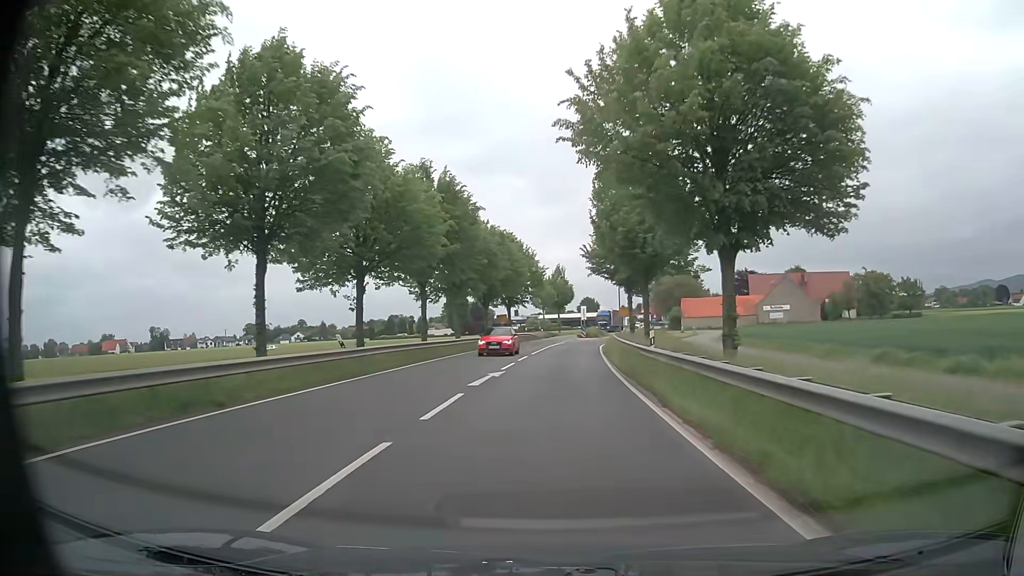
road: primary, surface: asphalt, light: Day
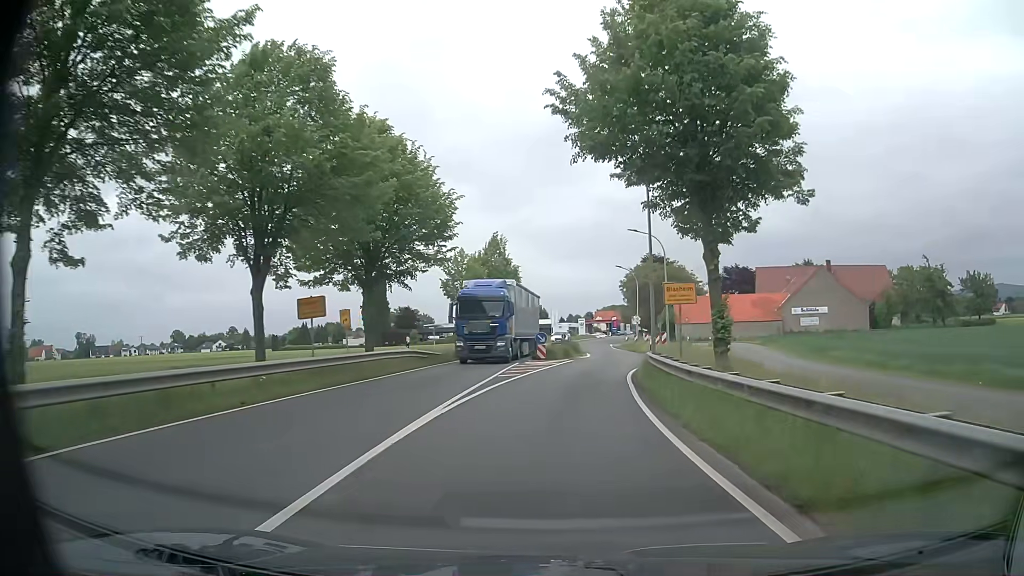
(+1.0, +39.2) m; +5°
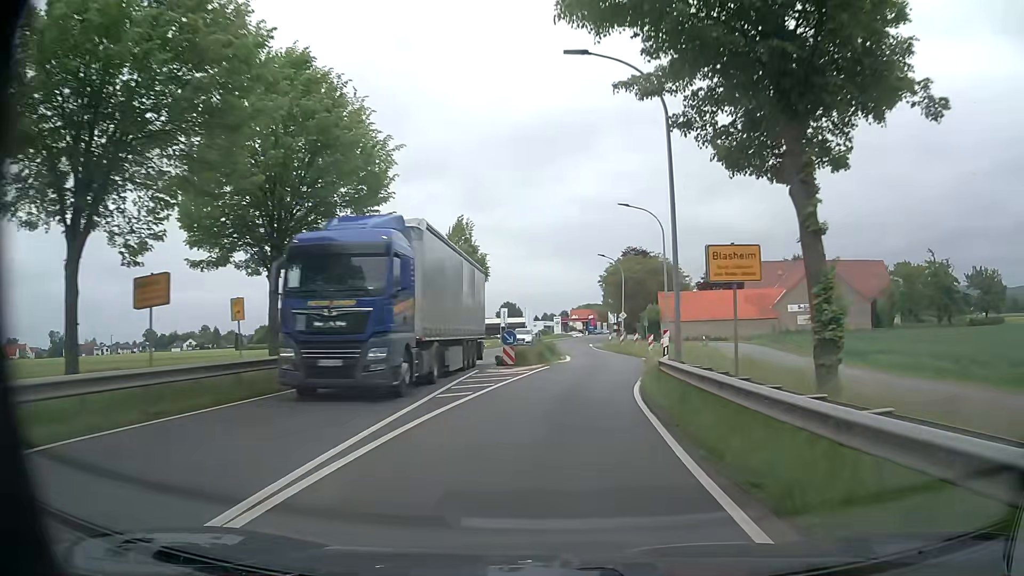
(+0.1, +7.8) m; +2°
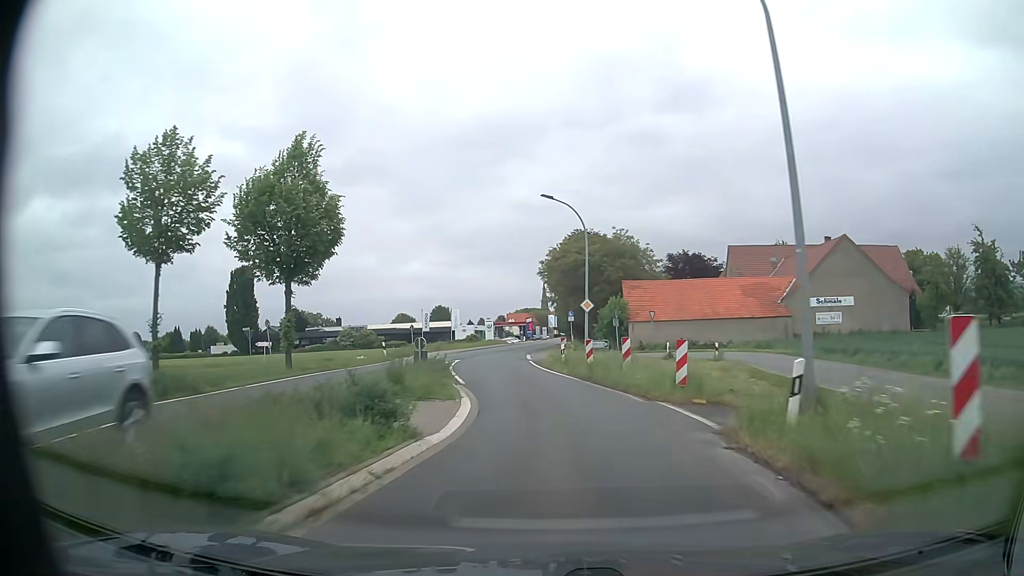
(+1.5, +23.7) m; +6°
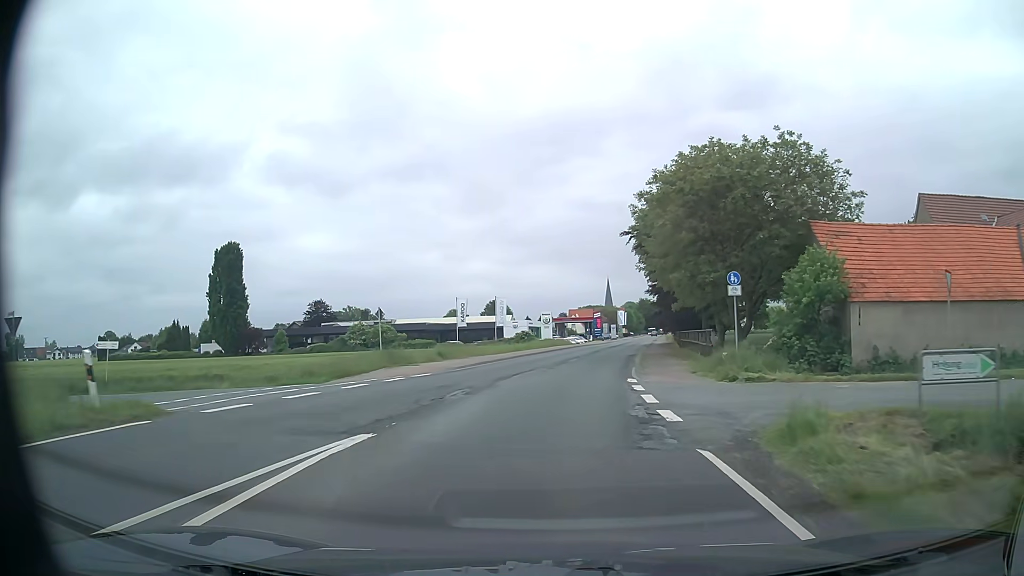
(-2.3, +31.9) m; -6°
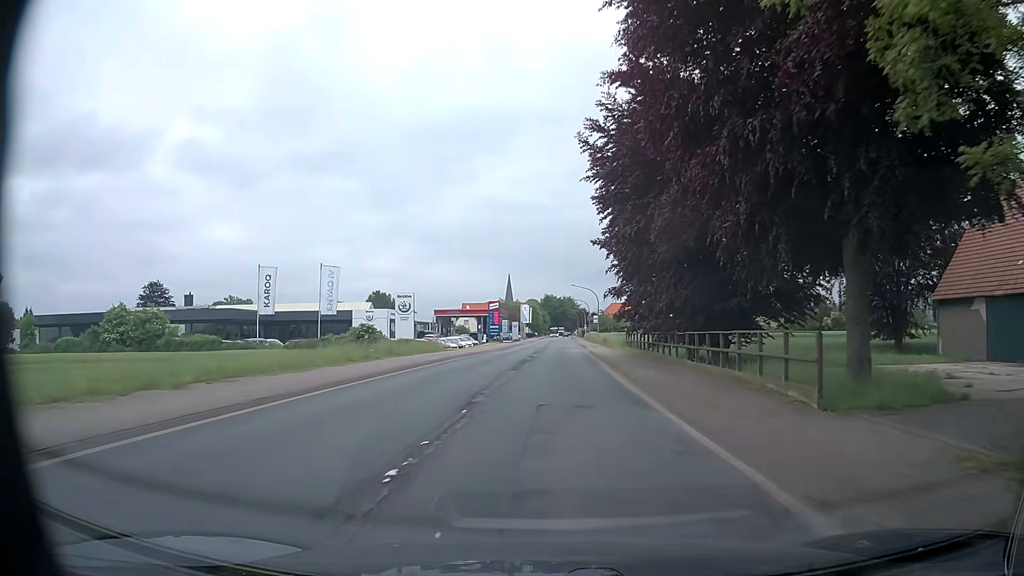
(+2.9, +40.1) m; +8°
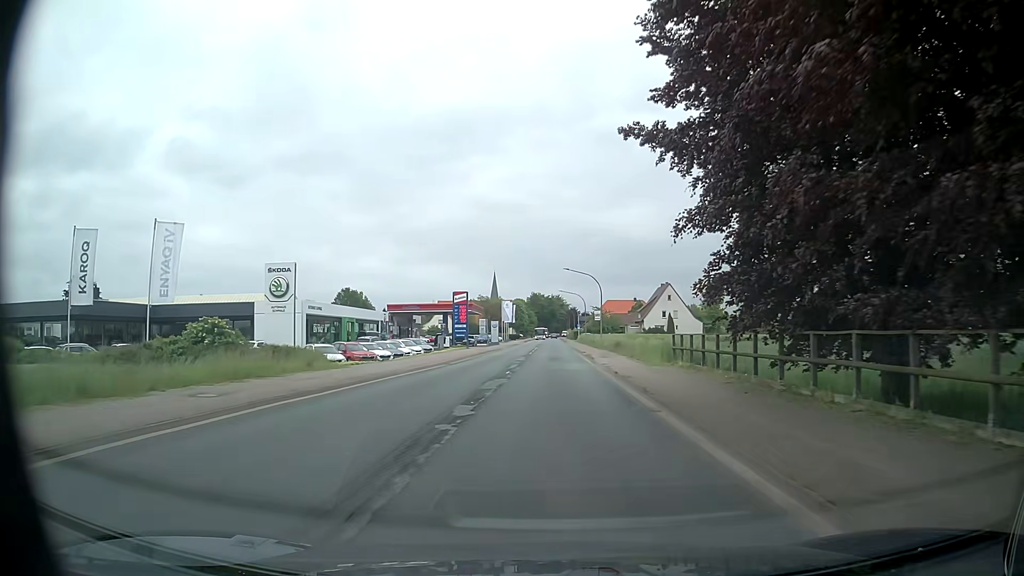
(+0.6, +24.2) m; +2°
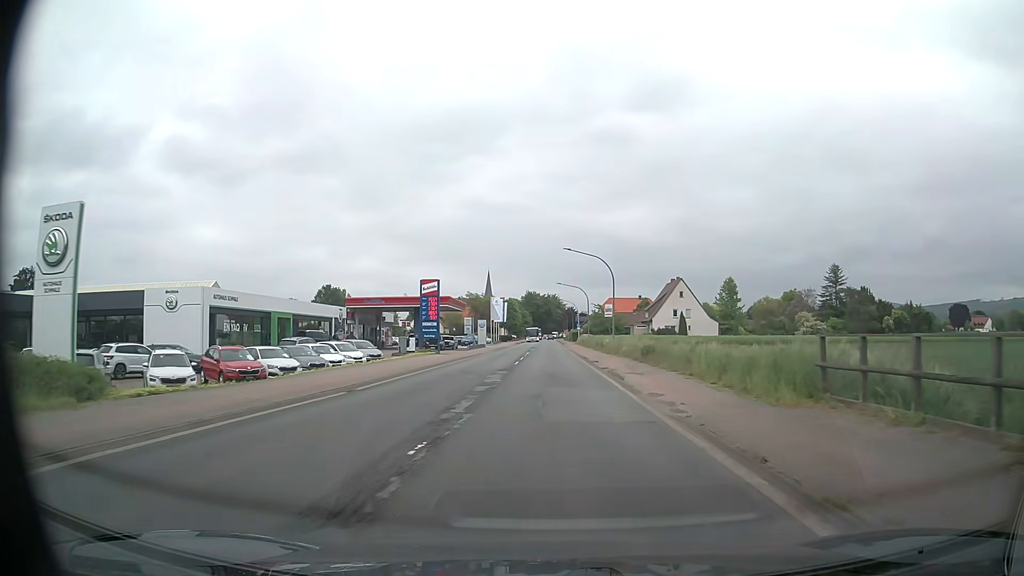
(0.0, +16.1) m; +1°
(0, +10) (0, +20) (0, +30) (0, +40) (0, +50) (0, +60) (0, +70) (0, +80) (0, +90) (0, +100) m
